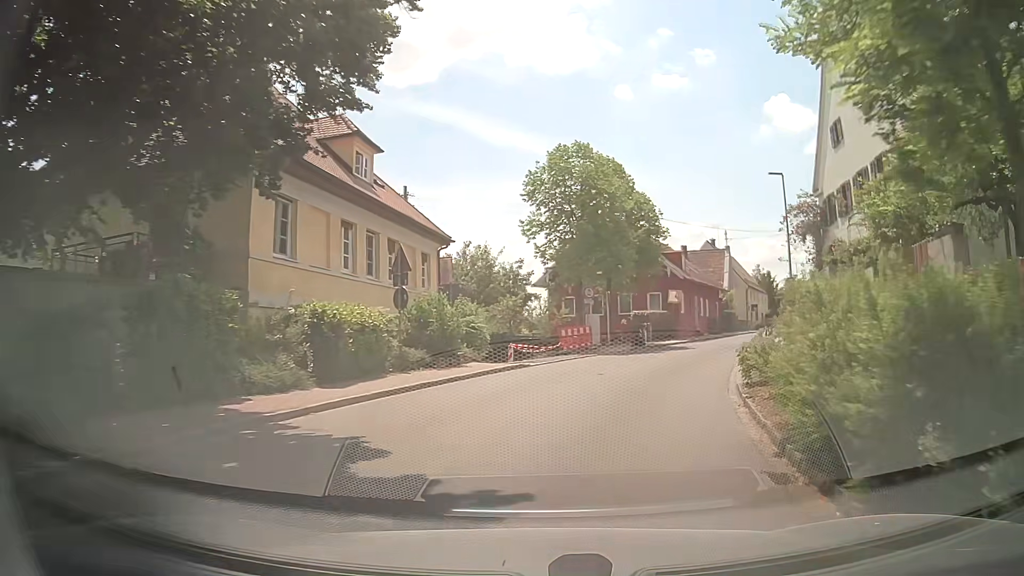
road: tertiary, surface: asphalt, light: Day
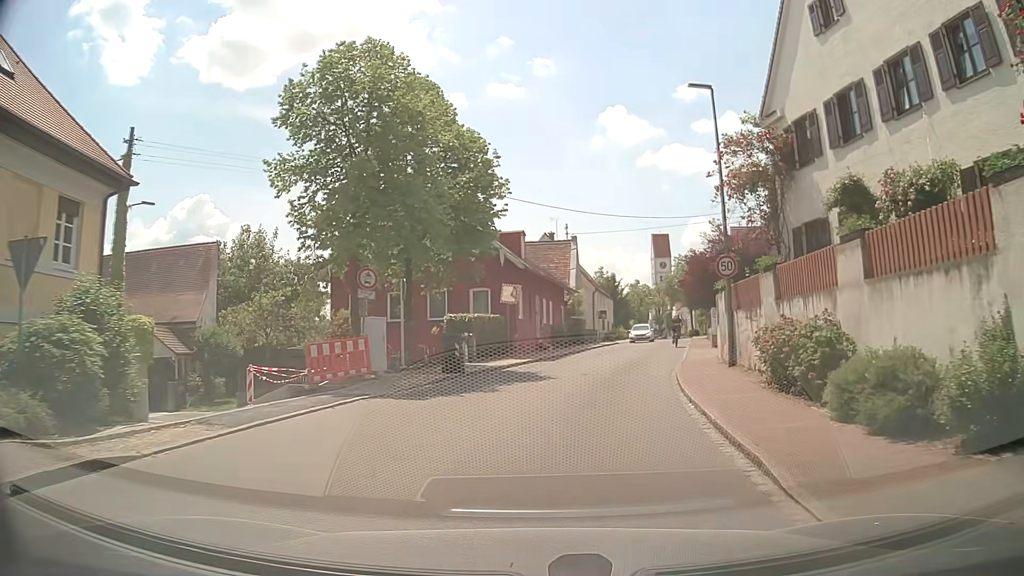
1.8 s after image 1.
(+1.7, +13.4) m; +15°
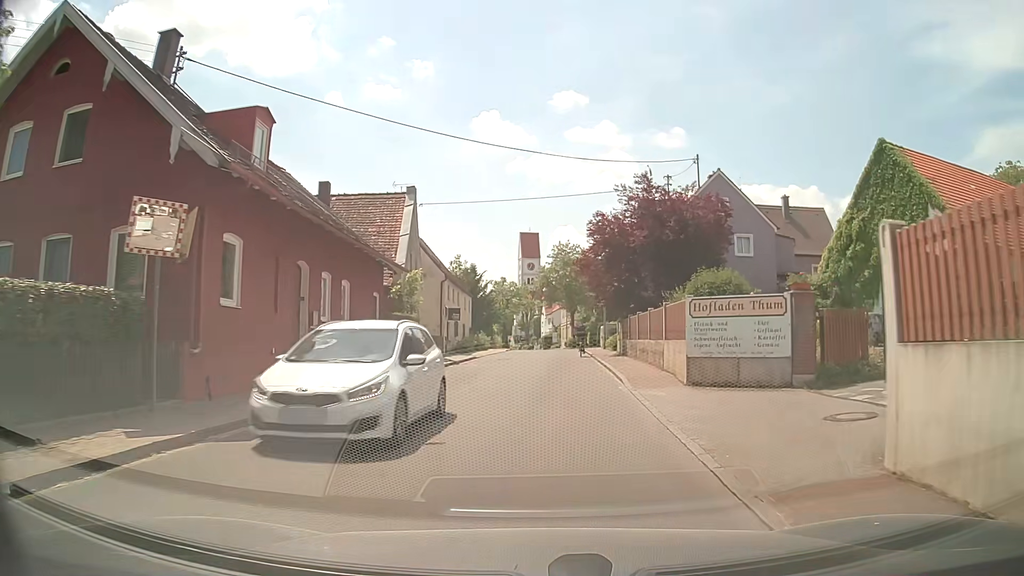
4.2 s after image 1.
(+2.0, +18.9) m; +9°
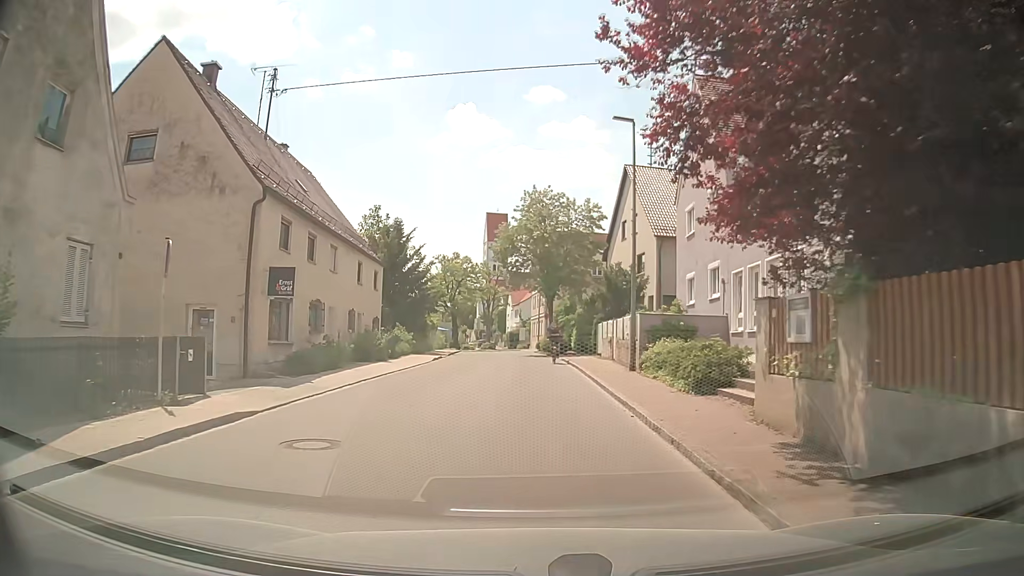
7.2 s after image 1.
(+1.6, +24.9) m; +4°
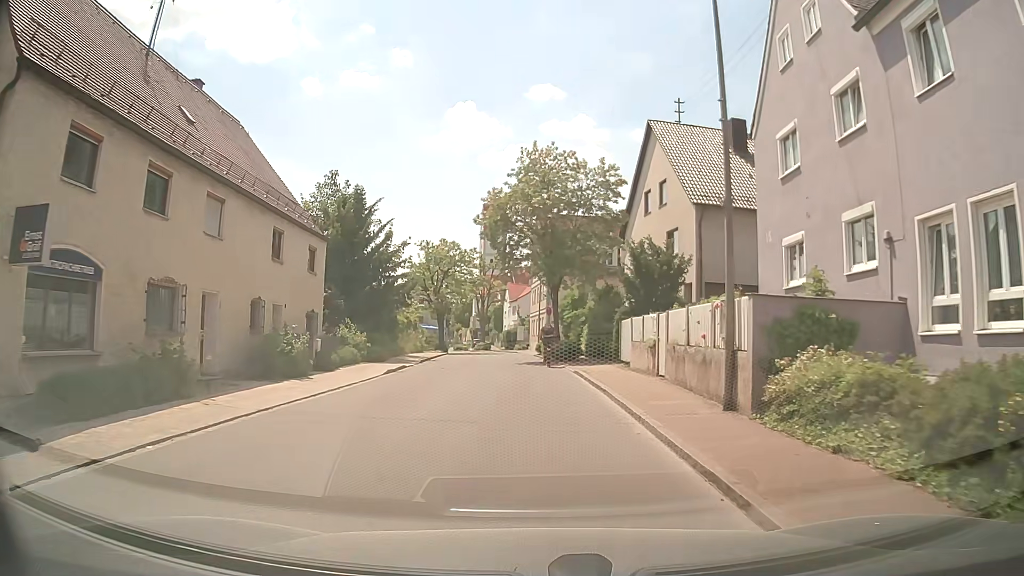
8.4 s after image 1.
(0.0, +10.1) m; +1°
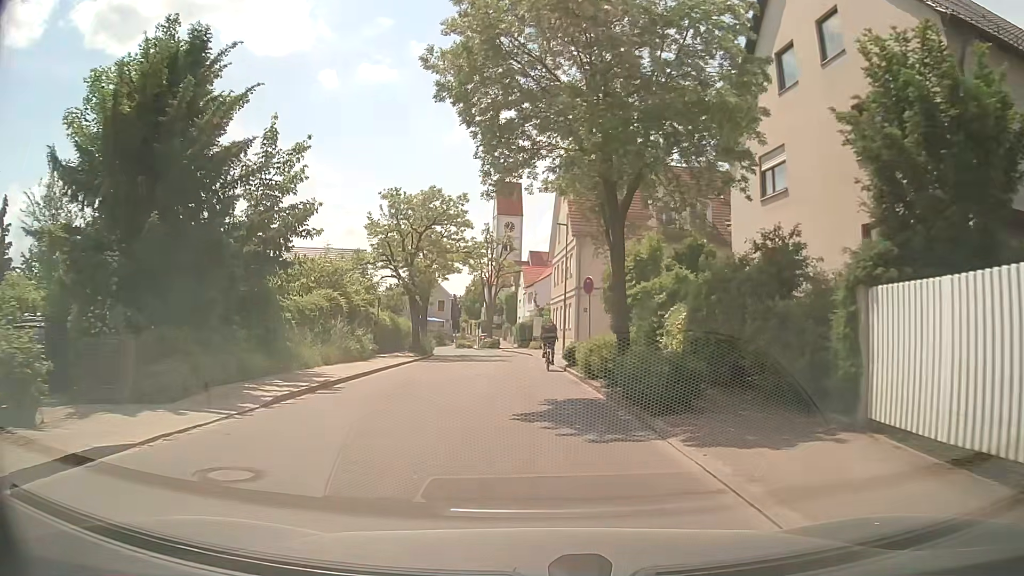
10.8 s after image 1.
(-0.4, +19.5) m; -2°
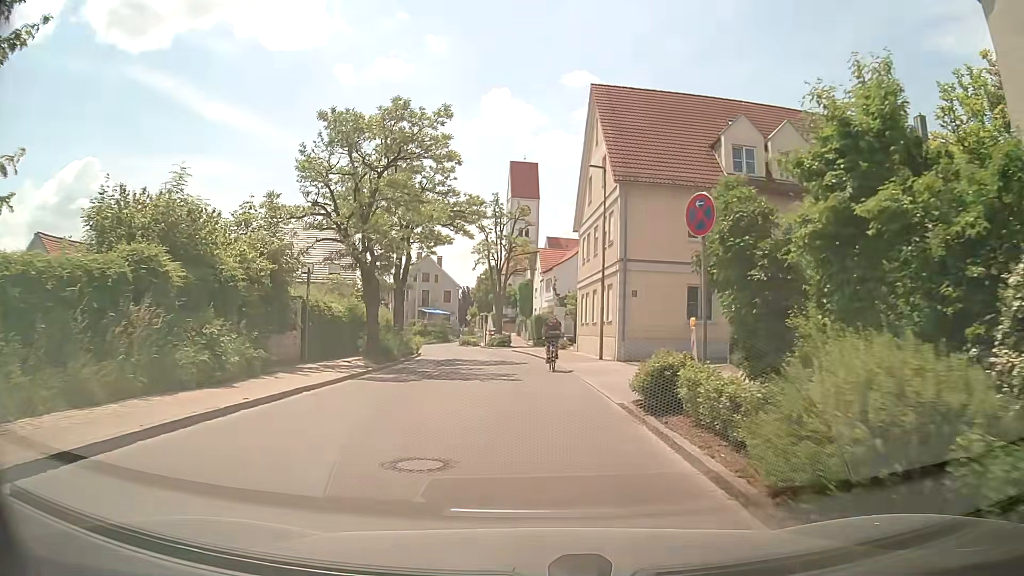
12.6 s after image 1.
(-0.1, +13.3) m; -1°
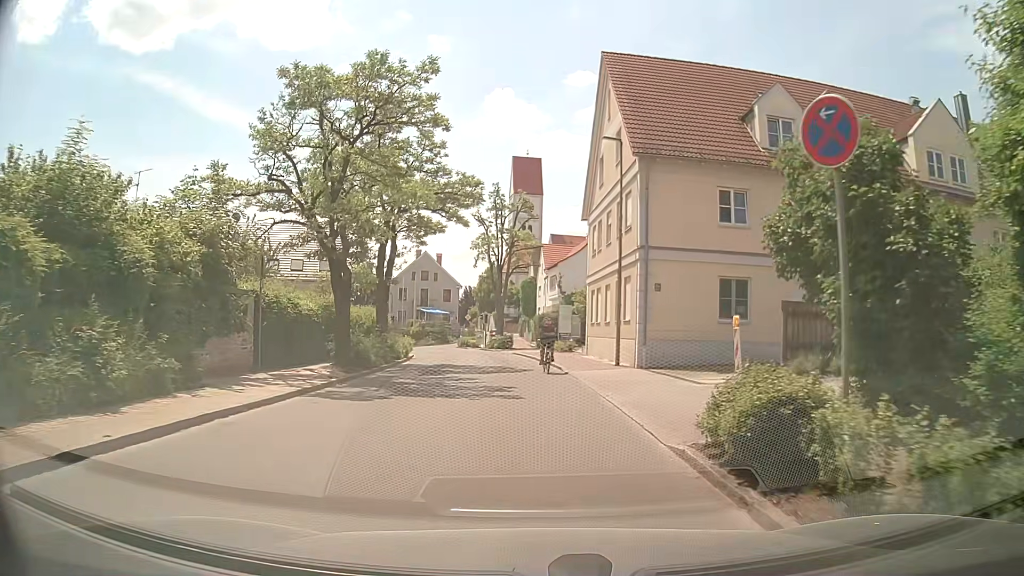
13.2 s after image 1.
(0.0, +4.2) m; +1°
(0, +10) (-1, +20) (-2, +30) (-3, +40) (-6, +50) (-8, +59) (-12, +69) (-16, +78) (-21, +86) (-26, +95) m
